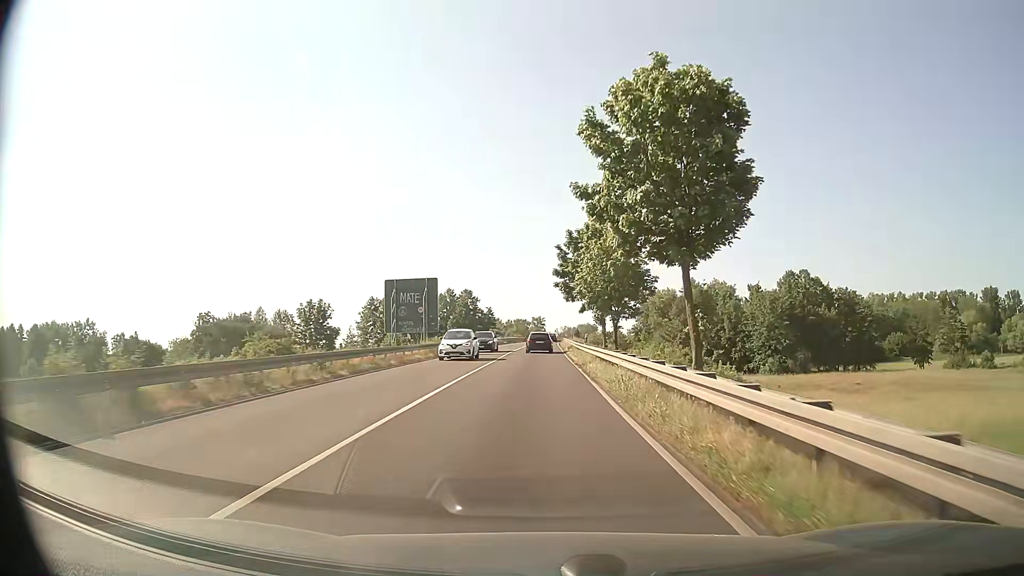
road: primary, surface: asphalt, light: Day
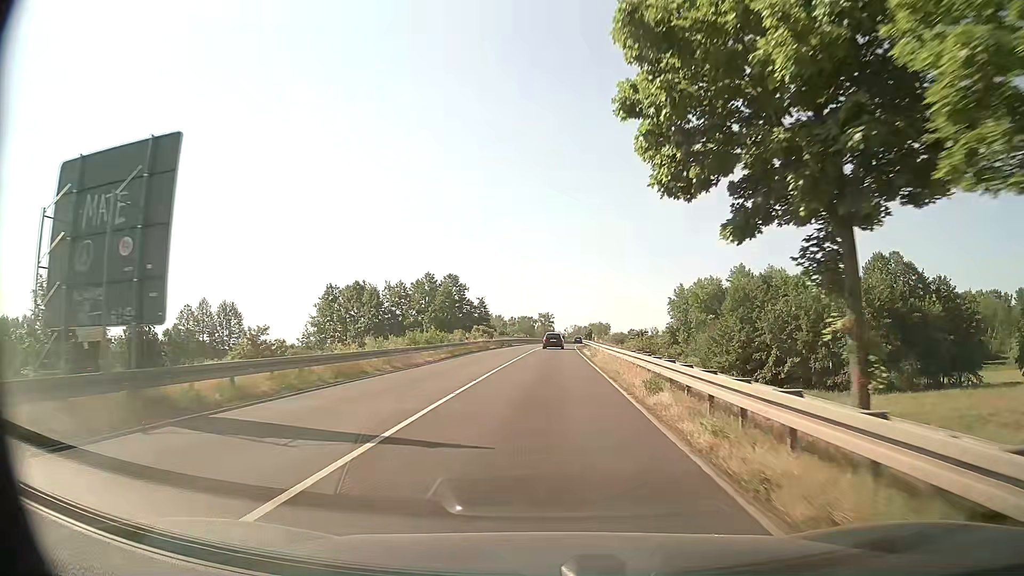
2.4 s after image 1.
(-0.5, +34.9) m; -1°
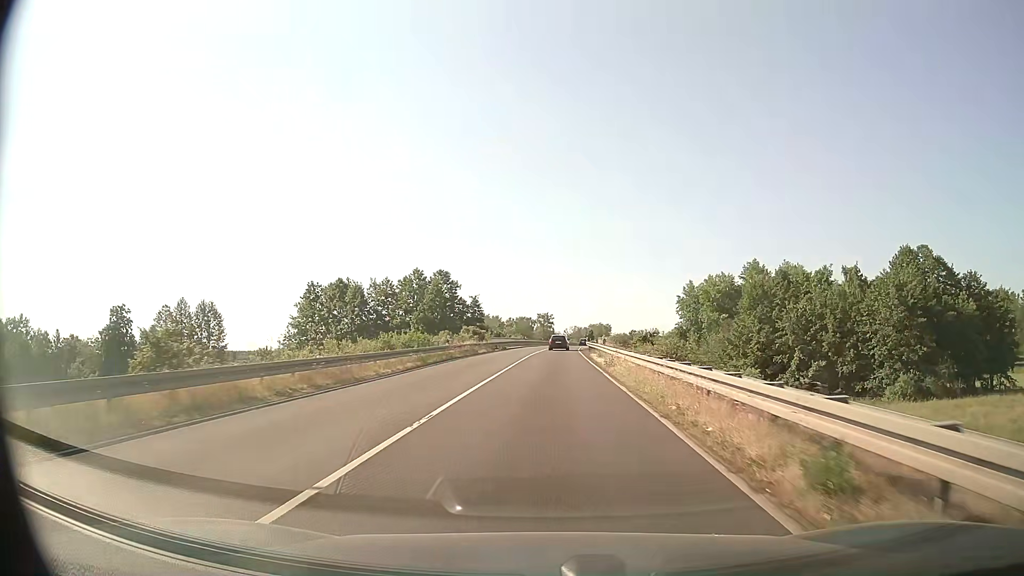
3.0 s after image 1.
(0.0, +9.0) m; 0°
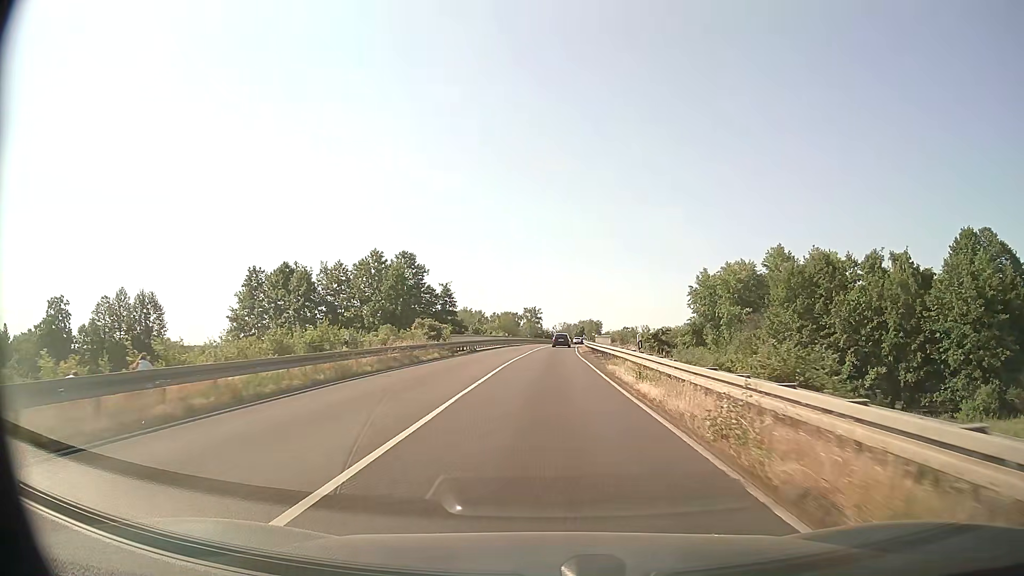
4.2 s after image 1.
(+0.2, +18.4) m; +1°
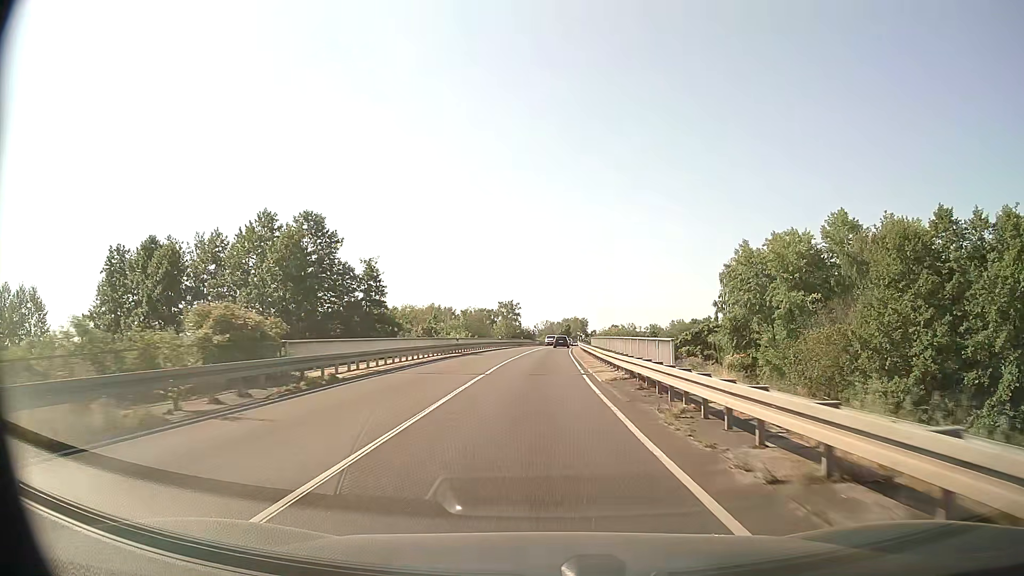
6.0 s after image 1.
(+0.4, +28.3) m; +1°
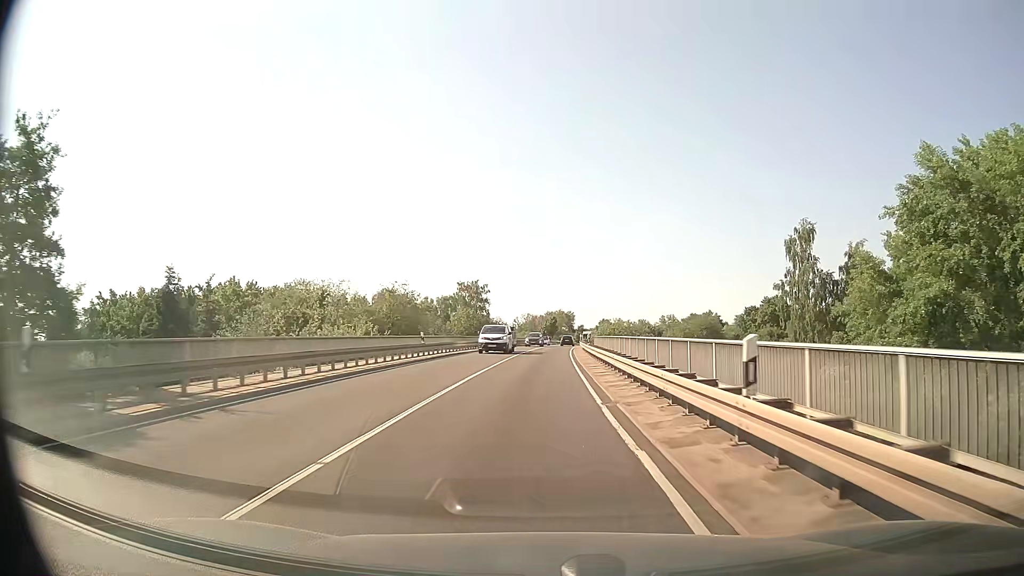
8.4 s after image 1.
(+0.4, +38.2) m; +1°
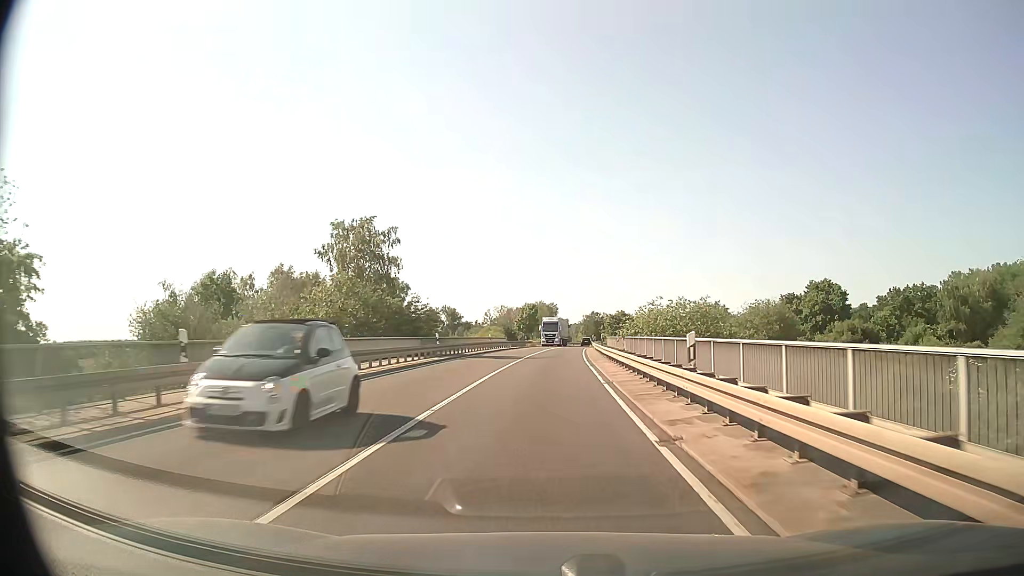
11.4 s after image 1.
(+0.5, +48.1) m; +2°
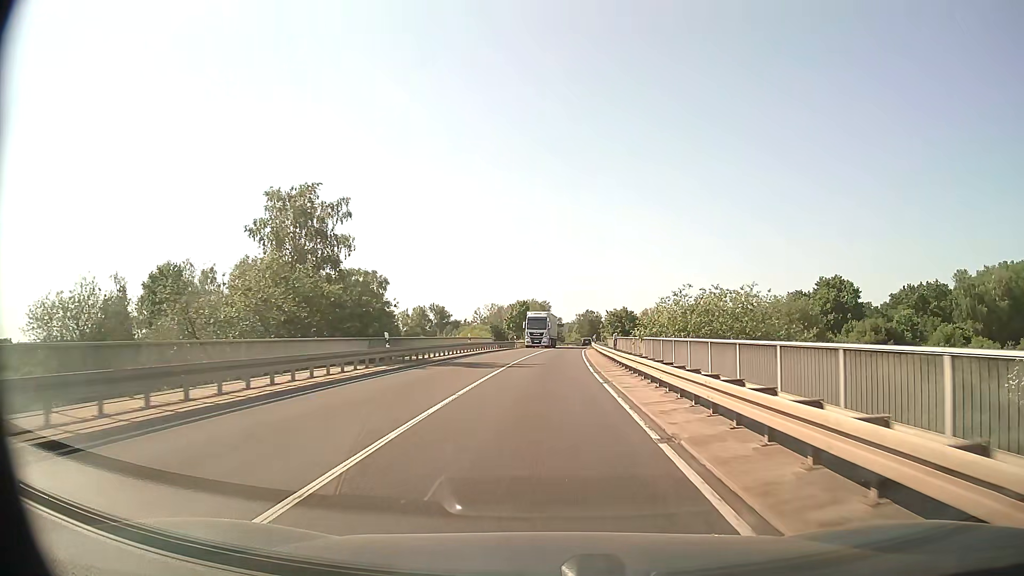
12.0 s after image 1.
(+0.1, +9.7) m; +1°
(0, +10) (0, +20) (0, +30) (+1, +40) (+1, +50) (+2, +60) (+2, +70) (+3, +80) (+4, +90) (+5, +100) m
